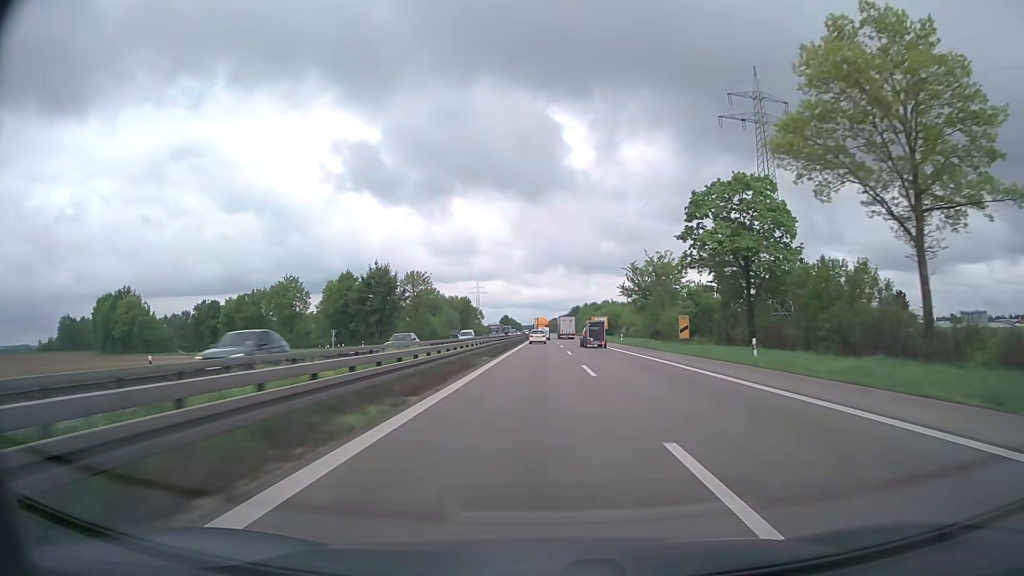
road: trunk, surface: asphalt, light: Day
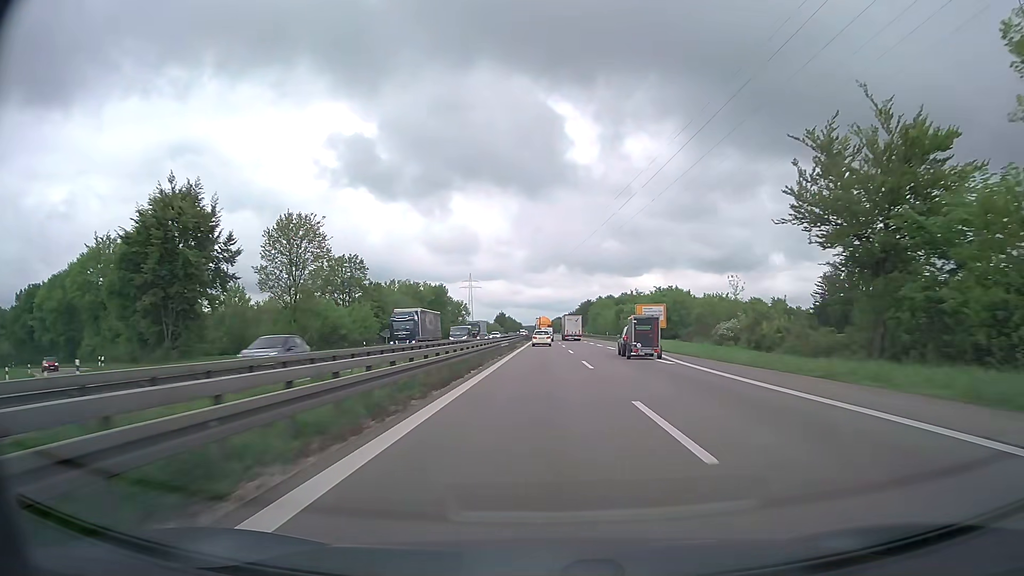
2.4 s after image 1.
(-0.3, +67.2) m; 0°
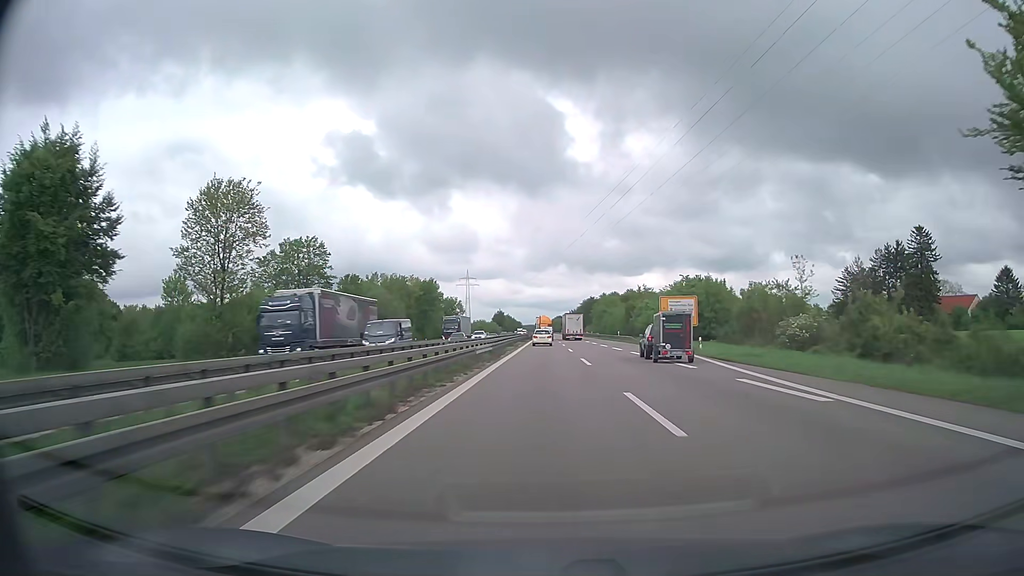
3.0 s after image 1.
(0.0, +16.3) m; 0°
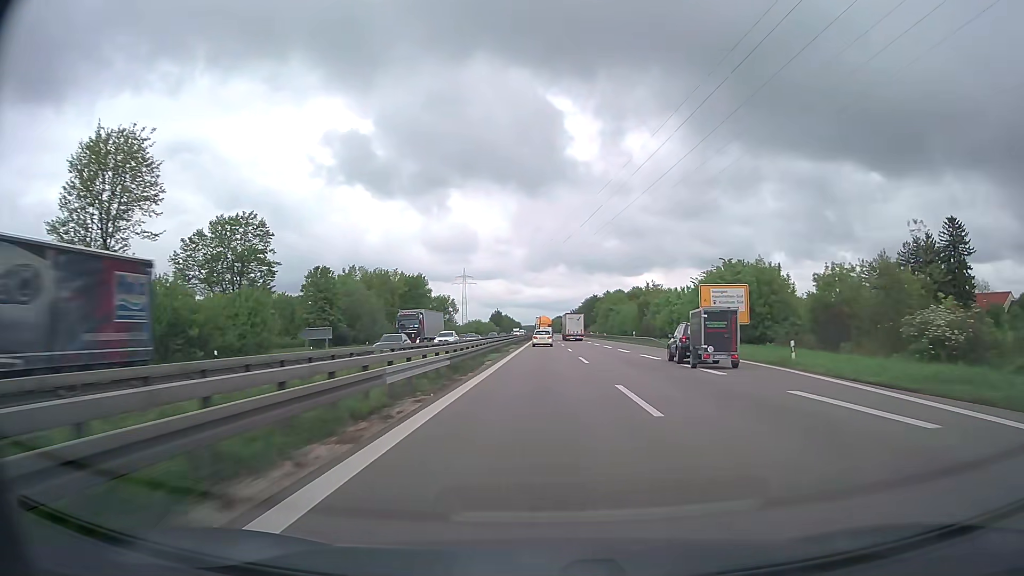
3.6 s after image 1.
(0.0, +16.1) m; 0°
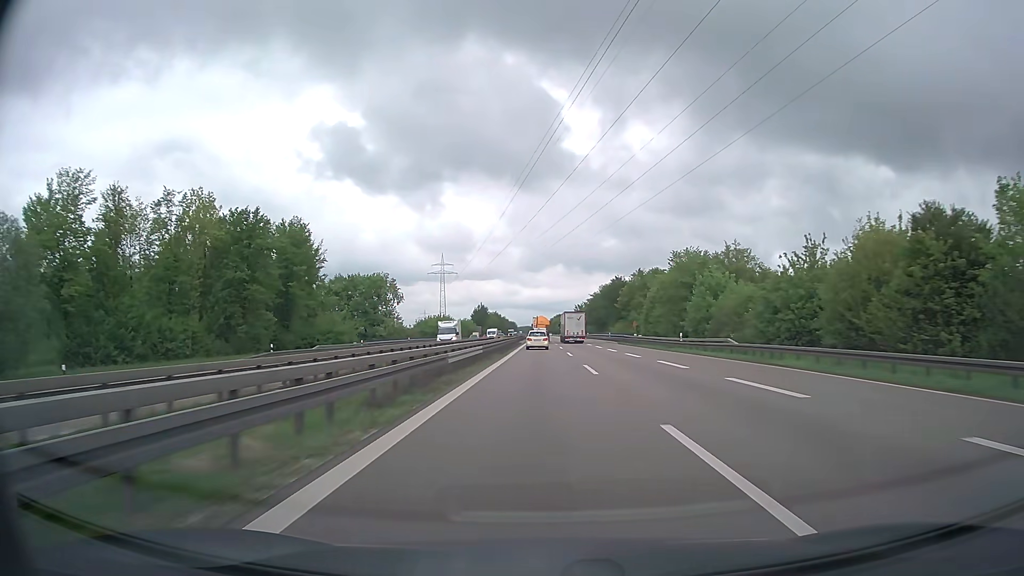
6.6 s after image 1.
(+0.2, +79.1) m; 0°
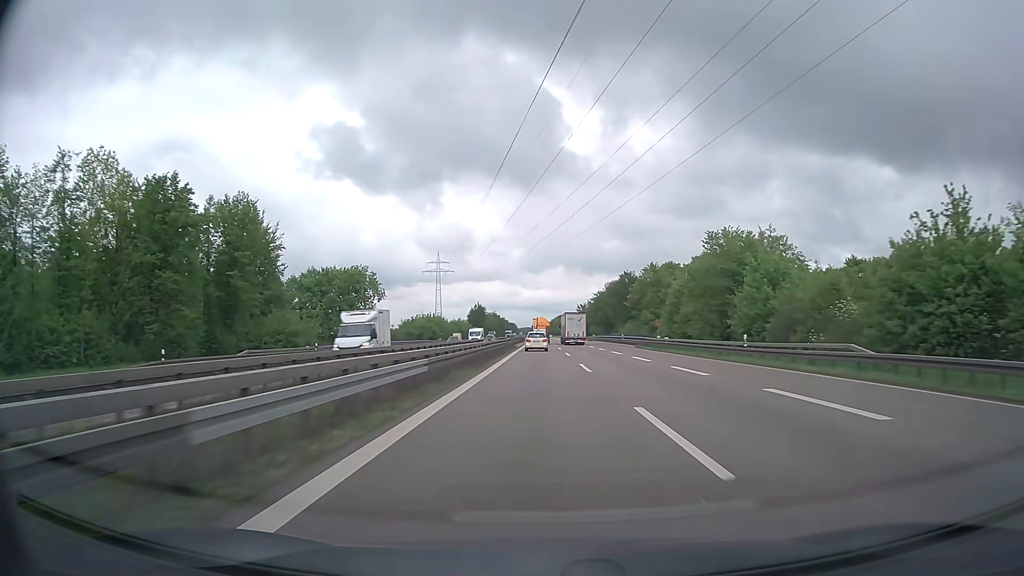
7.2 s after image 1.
(0.0, +15.6) m; 0°
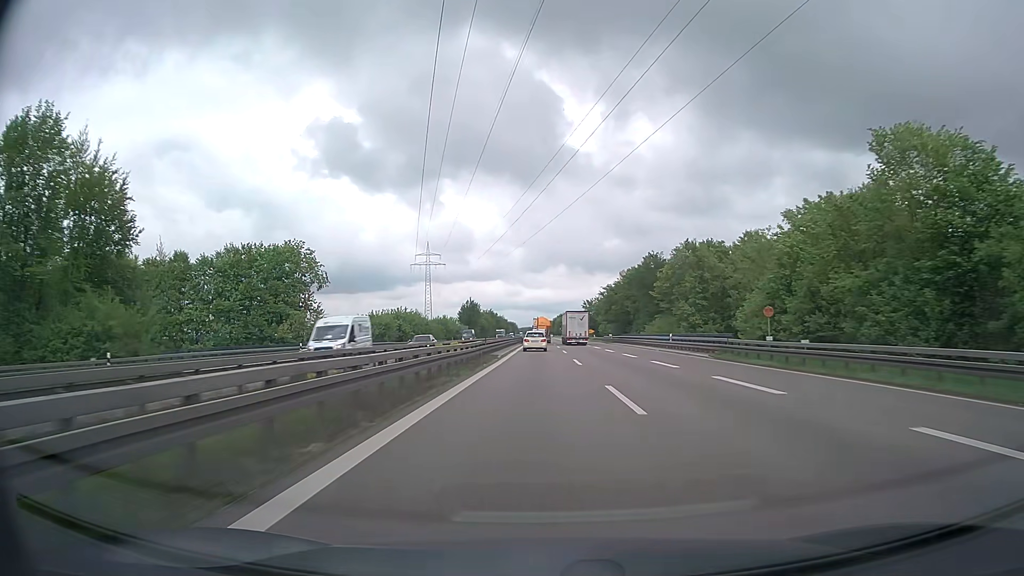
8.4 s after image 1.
(0.0, +31.2) m; 0°
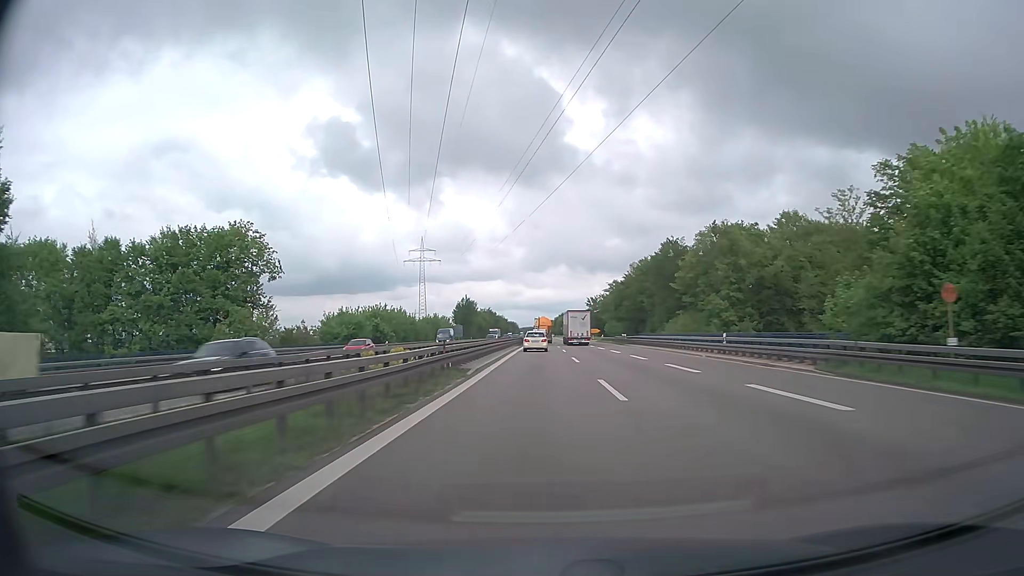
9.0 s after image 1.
(0.0, +15.6) m; 0°
(0, +10) (0, +20) (0, +30) (0, +40) (0, +50) (0, +60) (0, +70) (0, +80) (0, +90) (0, +100) m
